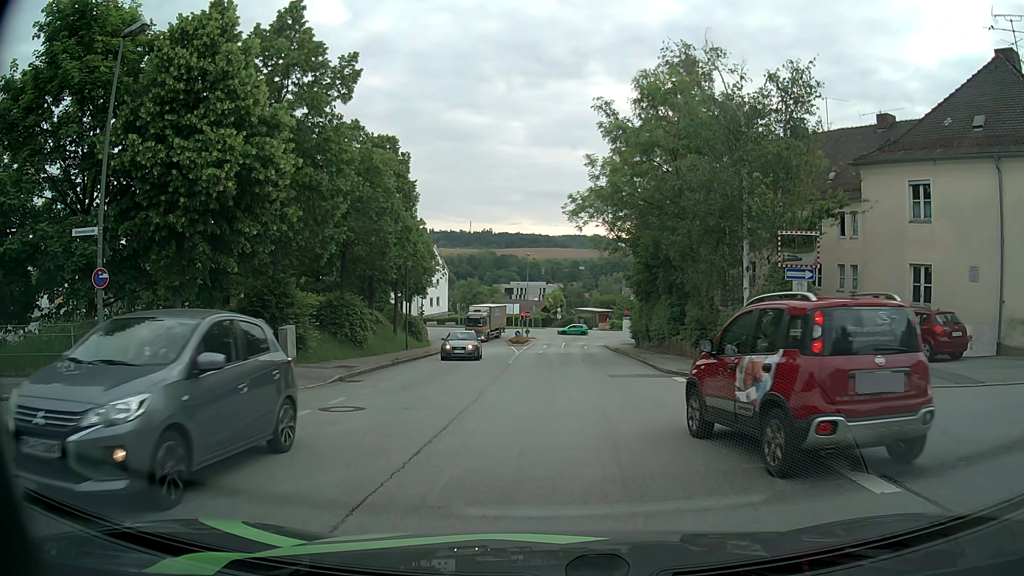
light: Day
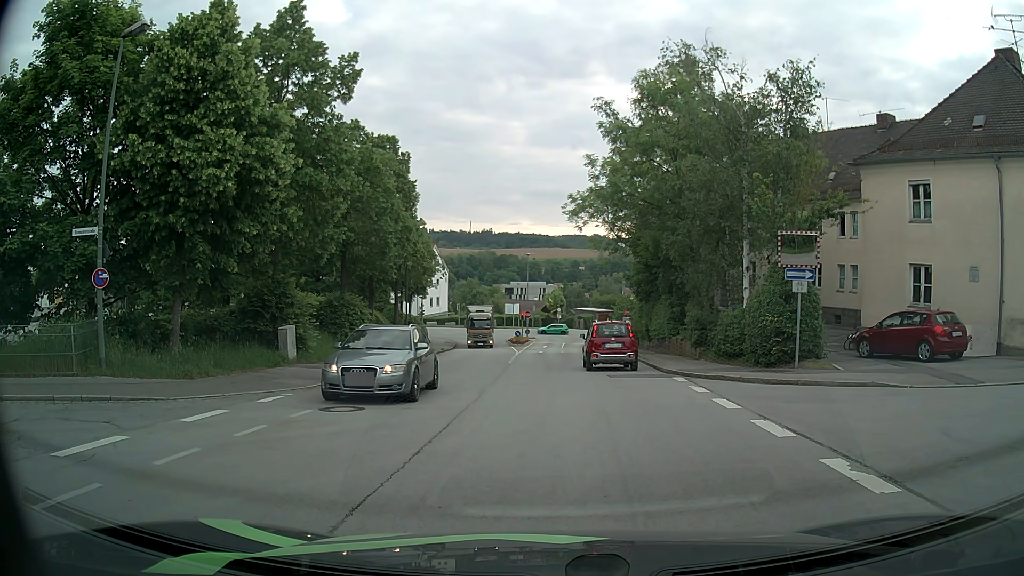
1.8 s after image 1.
(0.0, 0.0) m; 0°
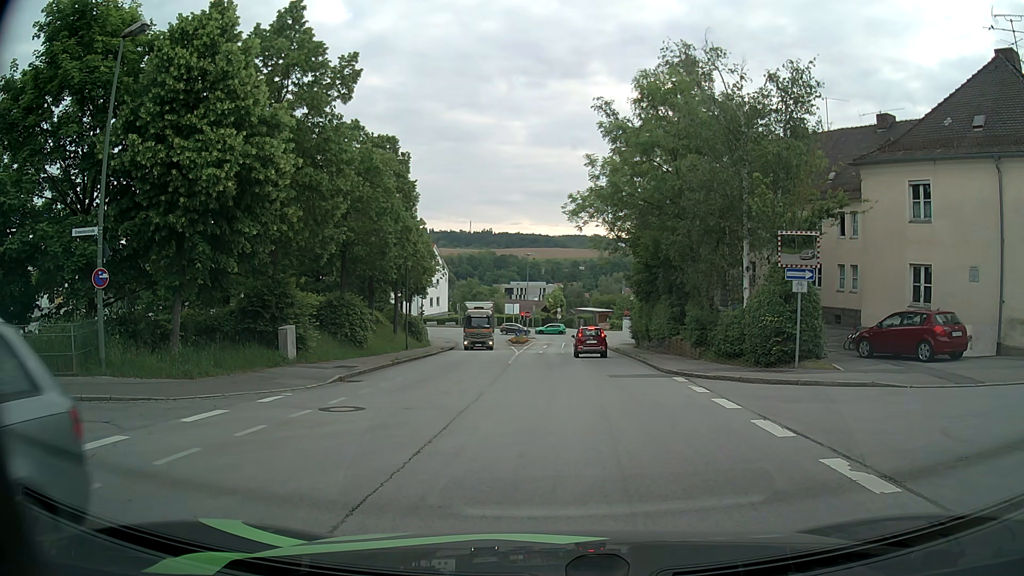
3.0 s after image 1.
(0.0, 0.0) m; 0°
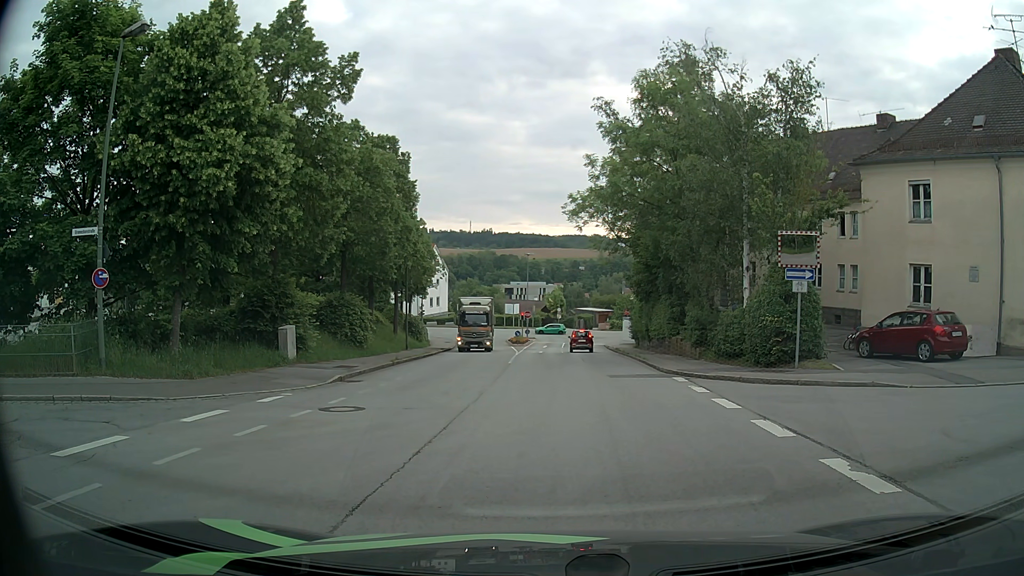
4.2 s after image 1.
(0.0, 0.0) m; 0°
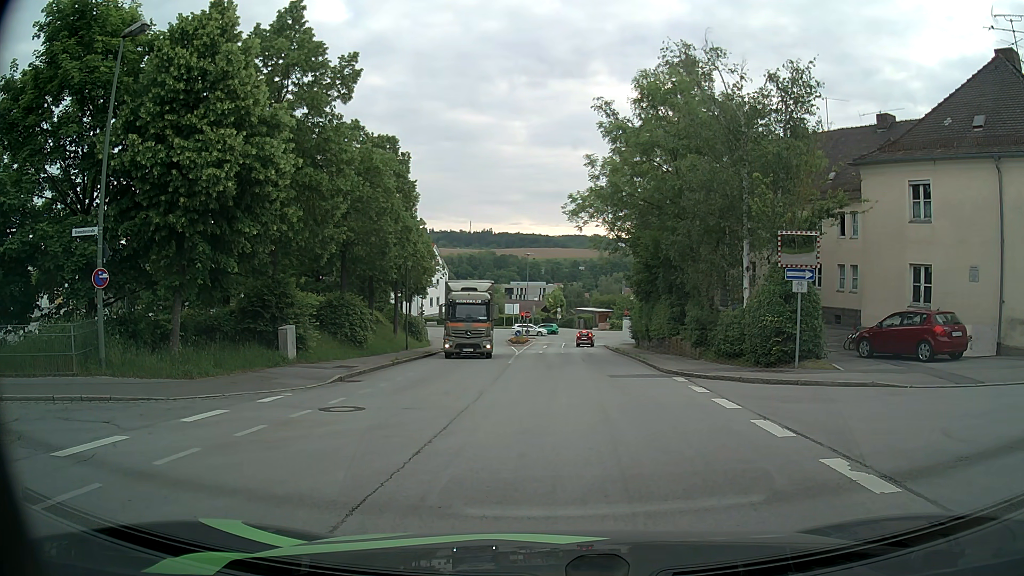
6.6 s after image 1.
(0.0, 0.0) m; 0°
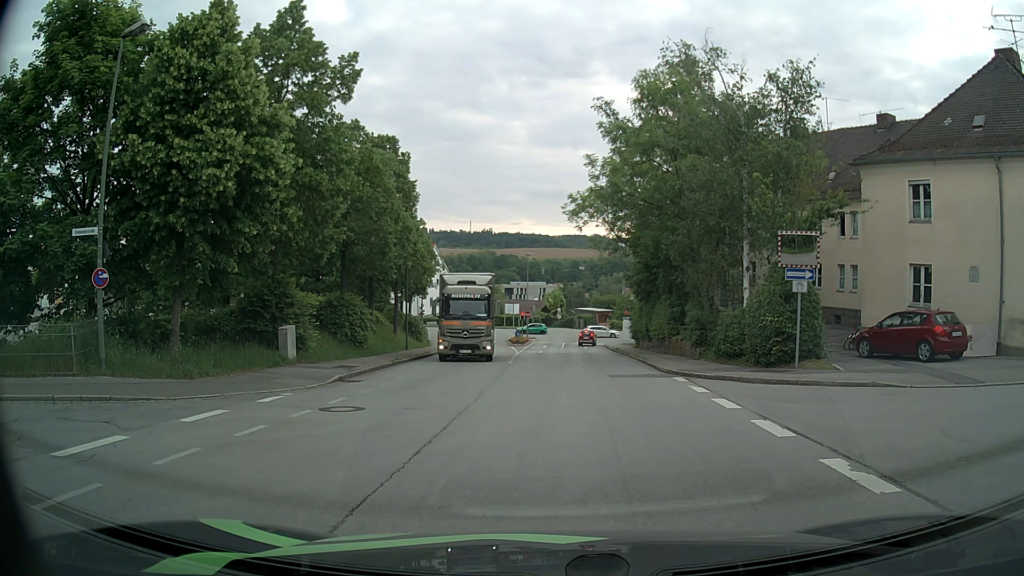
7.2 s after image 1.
(0.0, 0.0) m; 0°
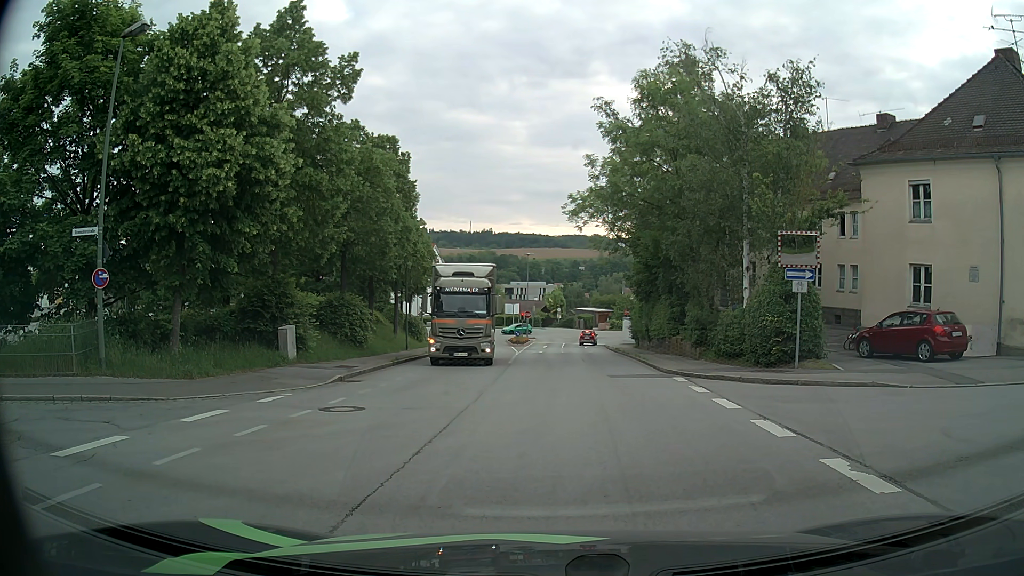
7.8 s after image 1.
(0.0, 0.0) m; 0°
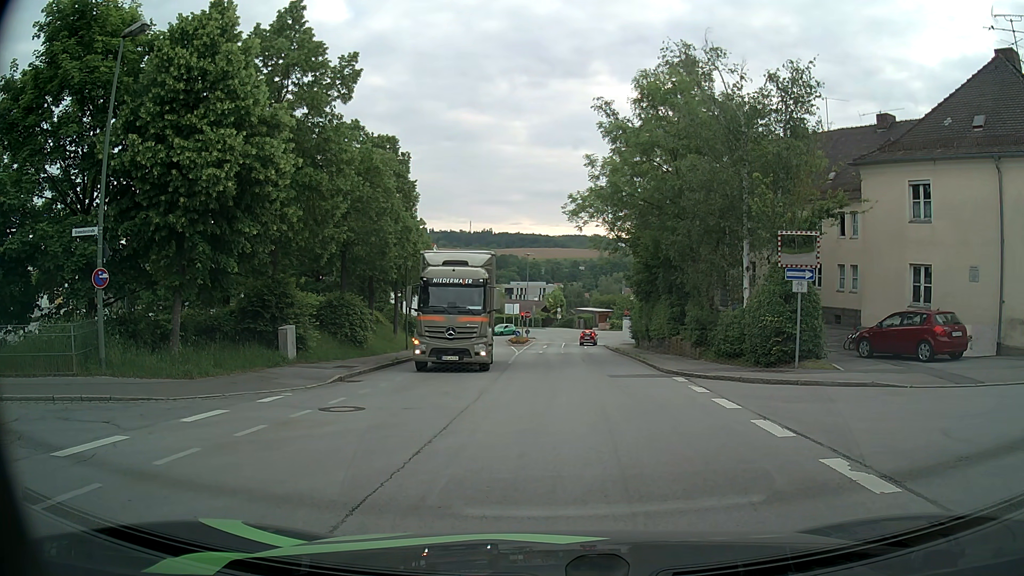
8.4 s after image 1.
(0.0, 0.0) m; 0°
(-6, +7) (-15, +6) (-25, +5) (-35, +5) (-45, +6) (-55, +8) (-65, +11) (-74, +15) (-83, +19) (-93, +22) m
